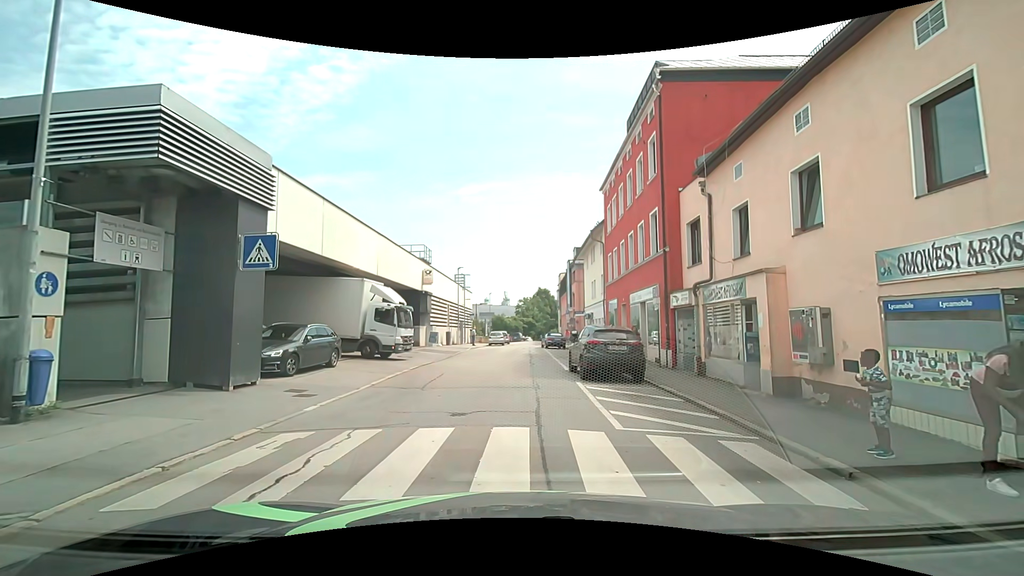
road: residential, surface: asphalt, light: Day
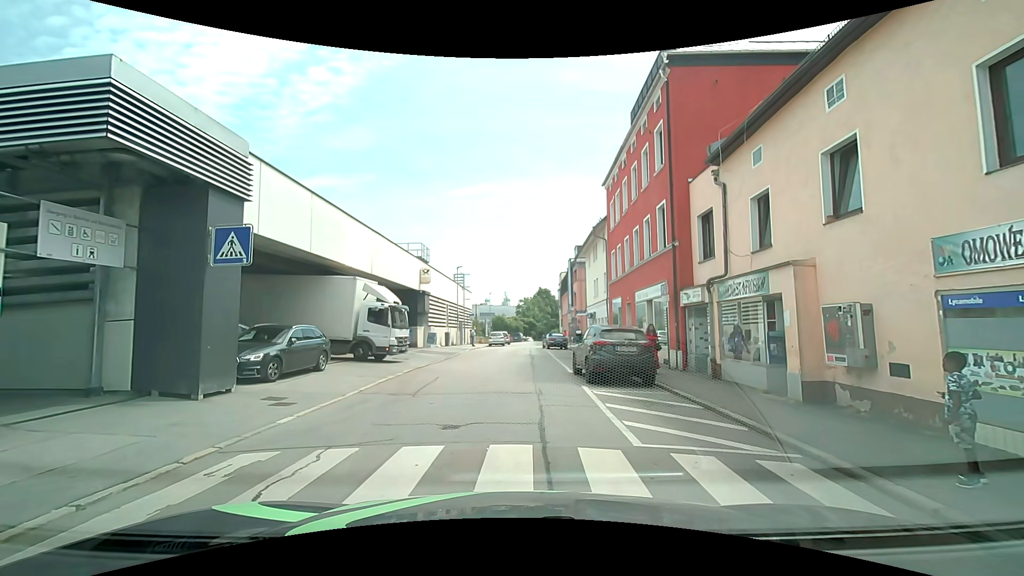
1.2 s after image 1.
(0.0, +1.0) m; 0°
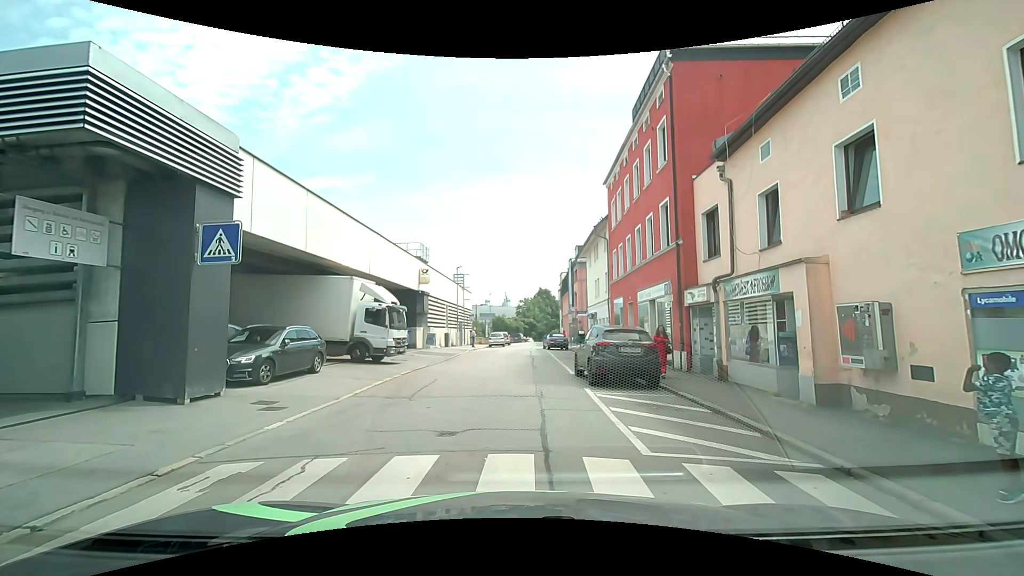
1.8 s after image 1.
(0.0, +0.4) m; 0°
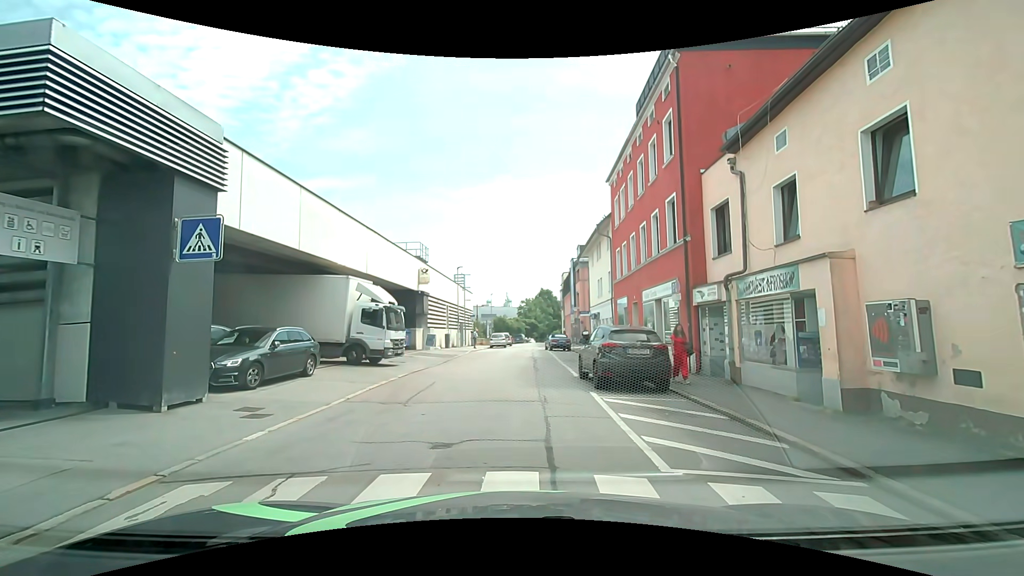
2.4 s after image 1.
(0.0, +0.7) m; -2°
